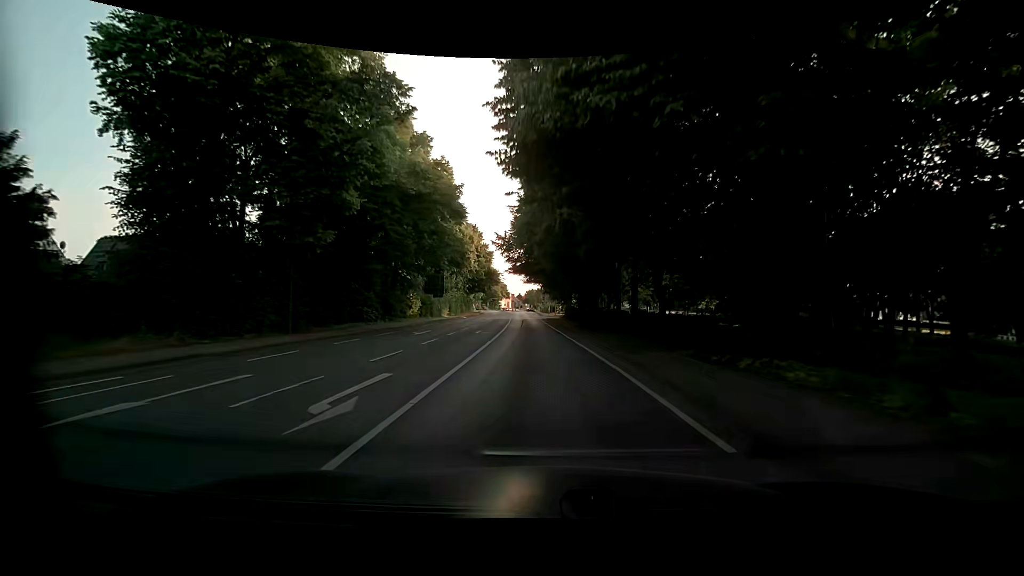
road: primary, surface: asphalt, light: Day
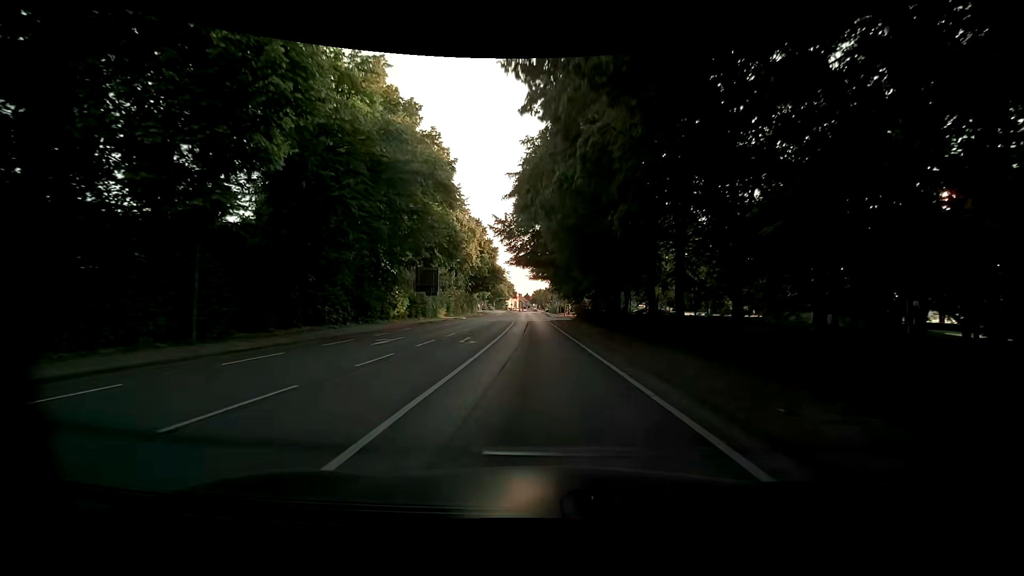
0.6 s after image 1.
(+0.1, +7.5) m; 0°
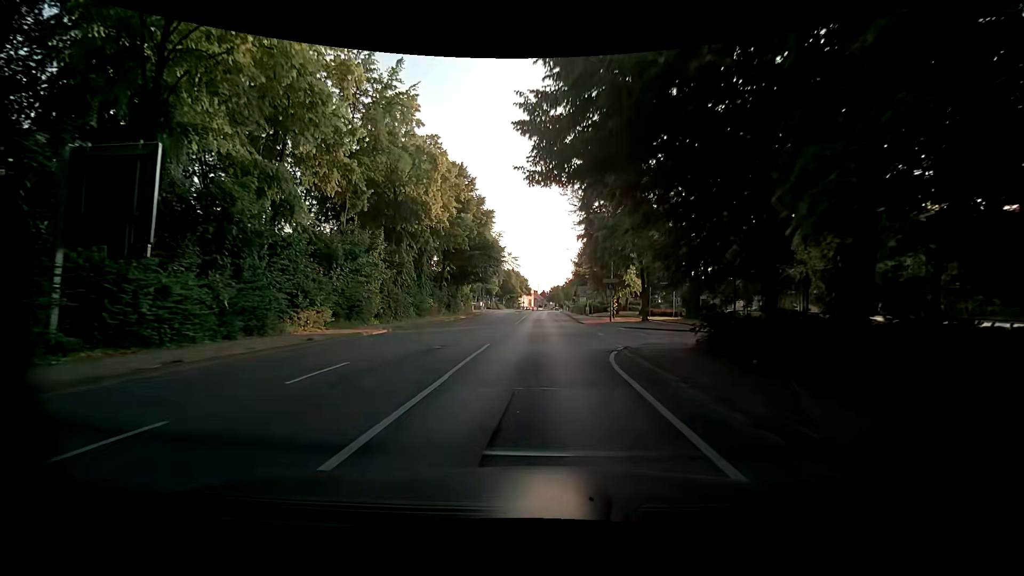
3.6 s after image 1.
(-0.7, +38.9) m; -1°
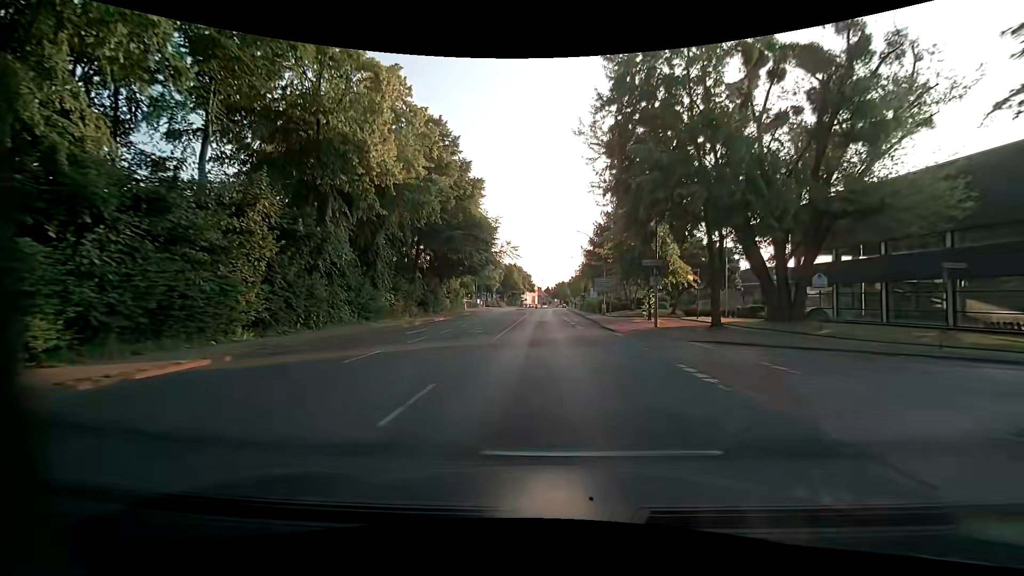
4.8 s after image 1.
(-0.4, +15.2) m; -2°
(0, +10) (0, +20) (0, +30) (0, +40) (0, +50) (0, +60) (+1, +70) (+2, +80) (+3, +90) (+3, +100) m
